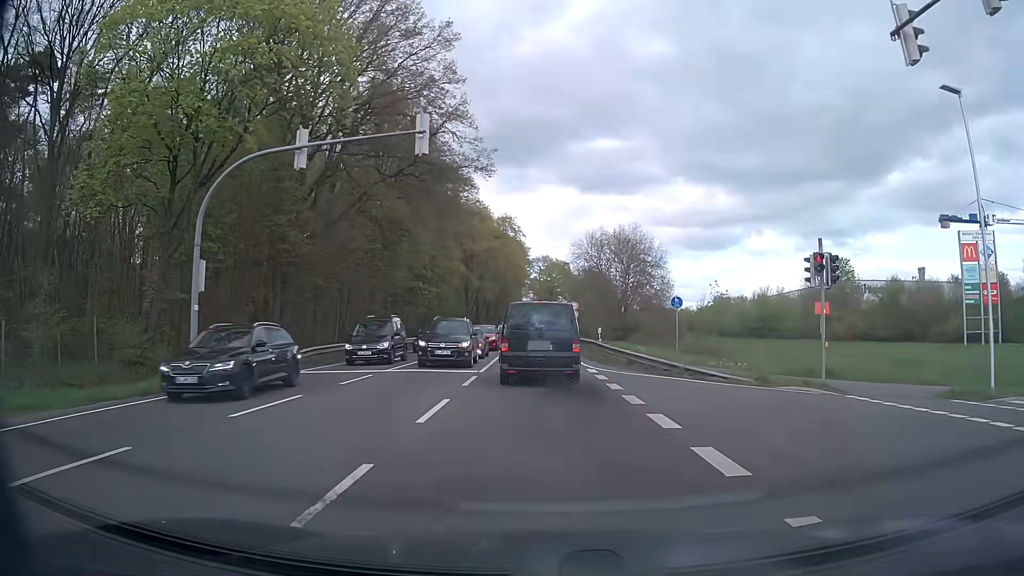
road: primary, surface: asphalt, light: Day
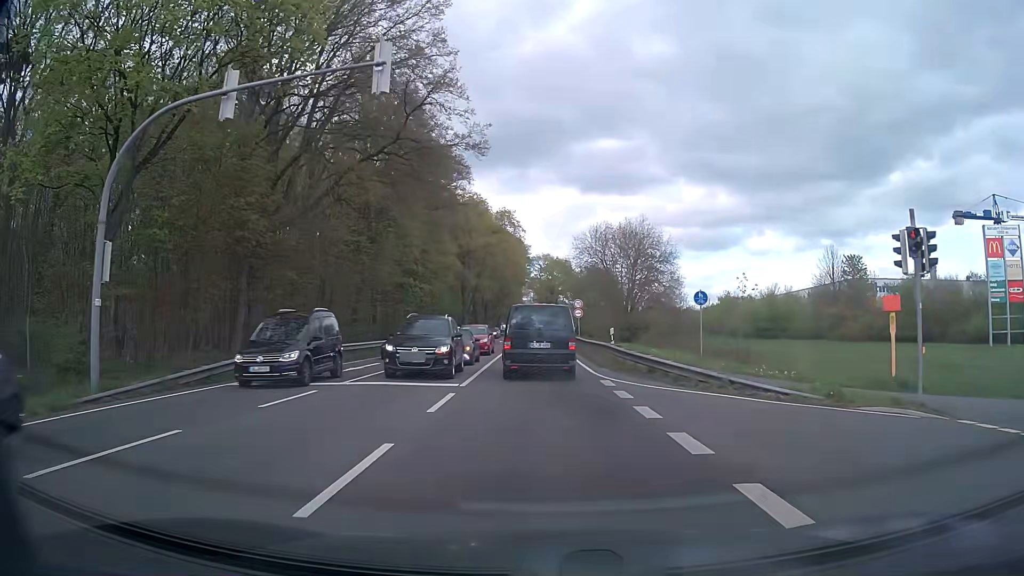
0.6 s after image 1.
(0.0, +4.9) m; 0°
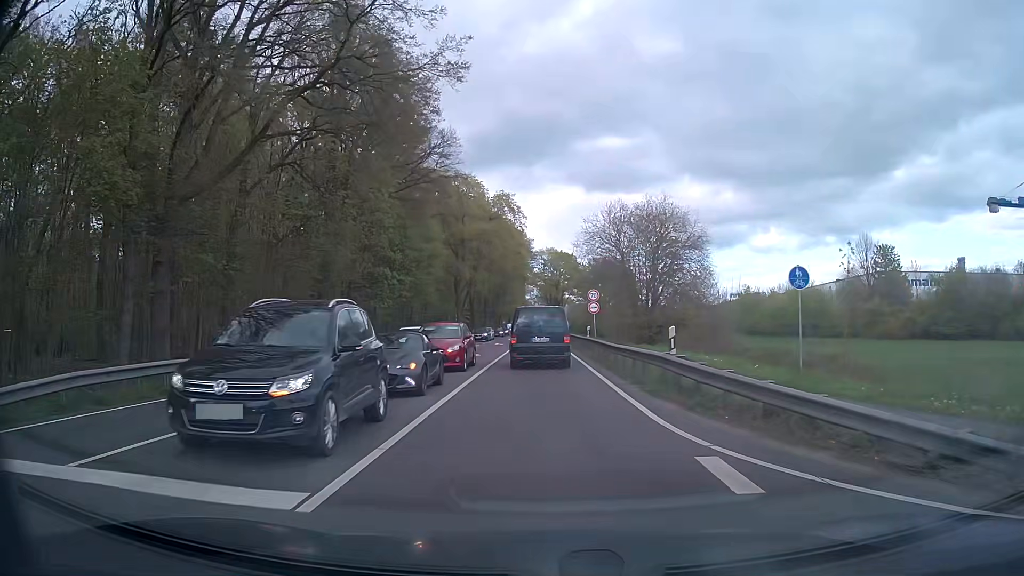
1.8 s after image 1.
(0.0, +10.8) m; 0°
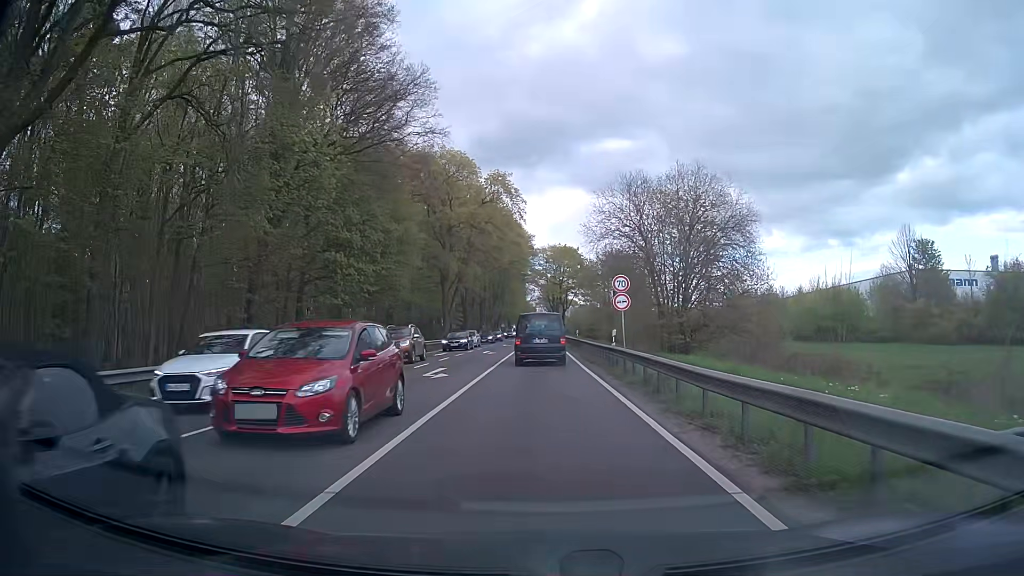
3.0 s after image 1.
(0.0, +12.0) m; 0°
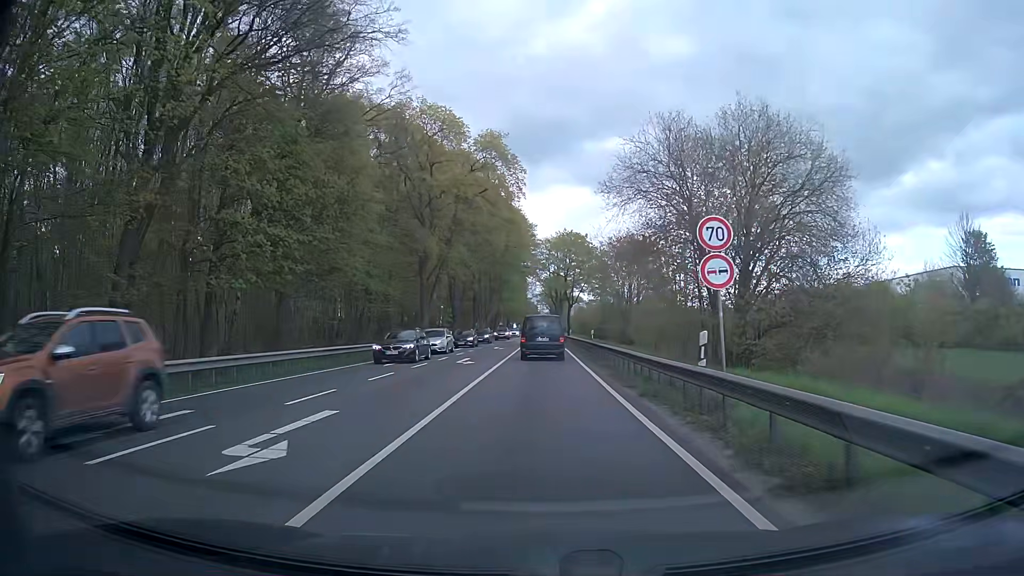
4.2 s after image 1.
(-0.1, +13.1) m; 0°
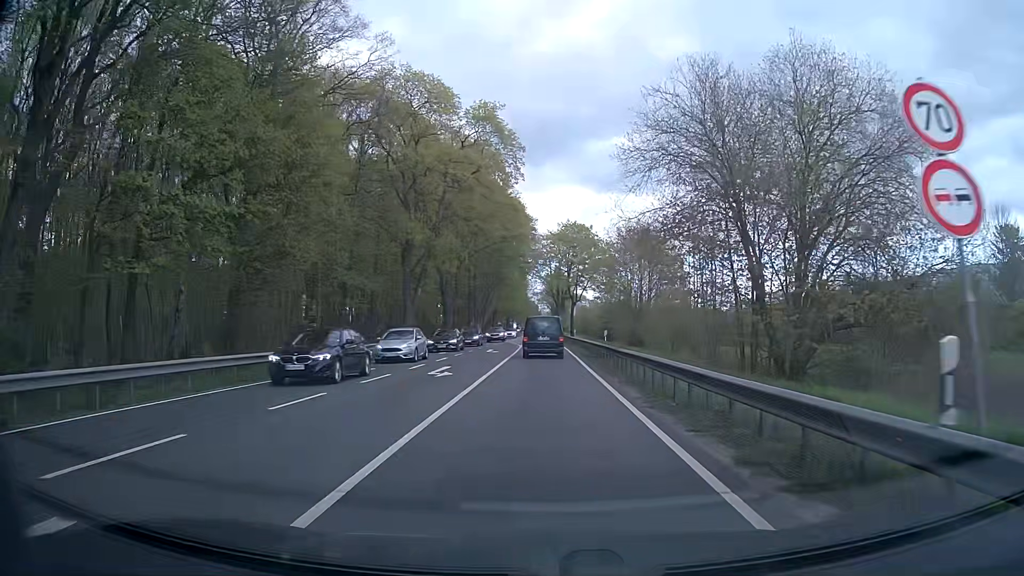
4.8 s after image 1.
(0.0, +6.9) m; 0°
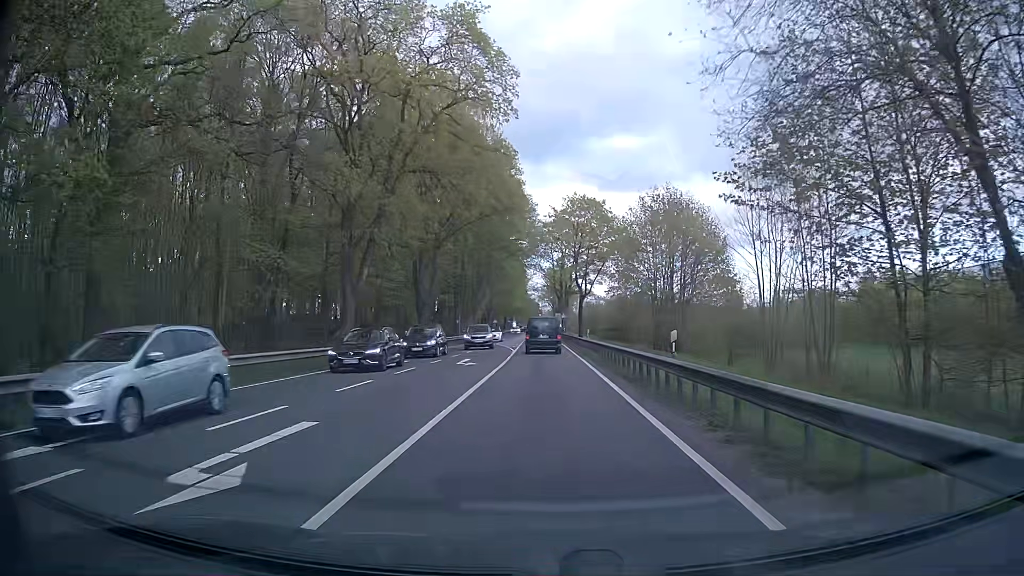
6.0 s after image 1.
(-0.1, +14.7) m; 0°
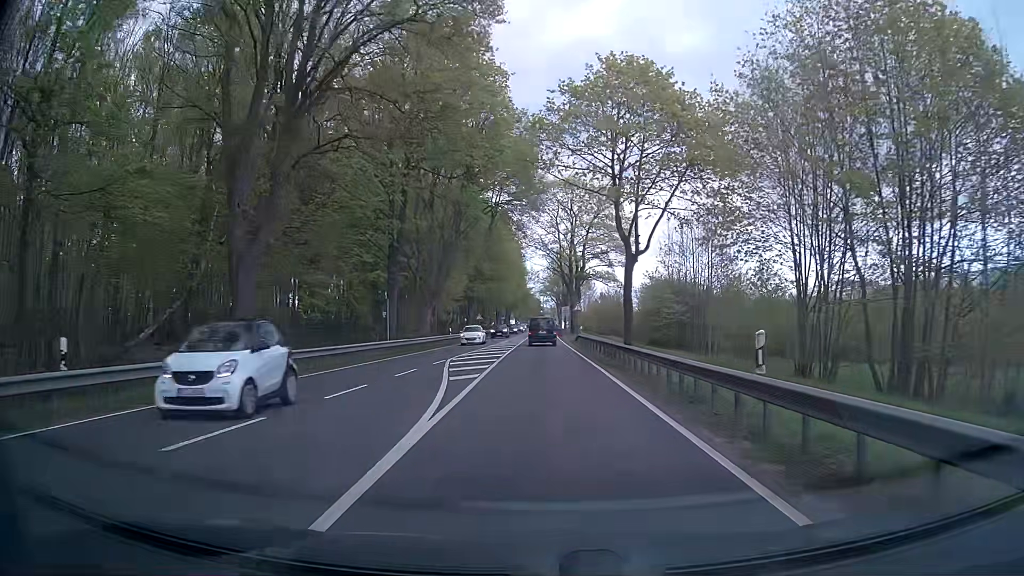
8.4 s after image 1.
(0.0, +31.9) m; 0°
(0, +10) (0, +20) (0, +30) (0, +40) (0, +50) (0, +60) (0, +70) (0, +80) (0, +90) (0, +100) m
